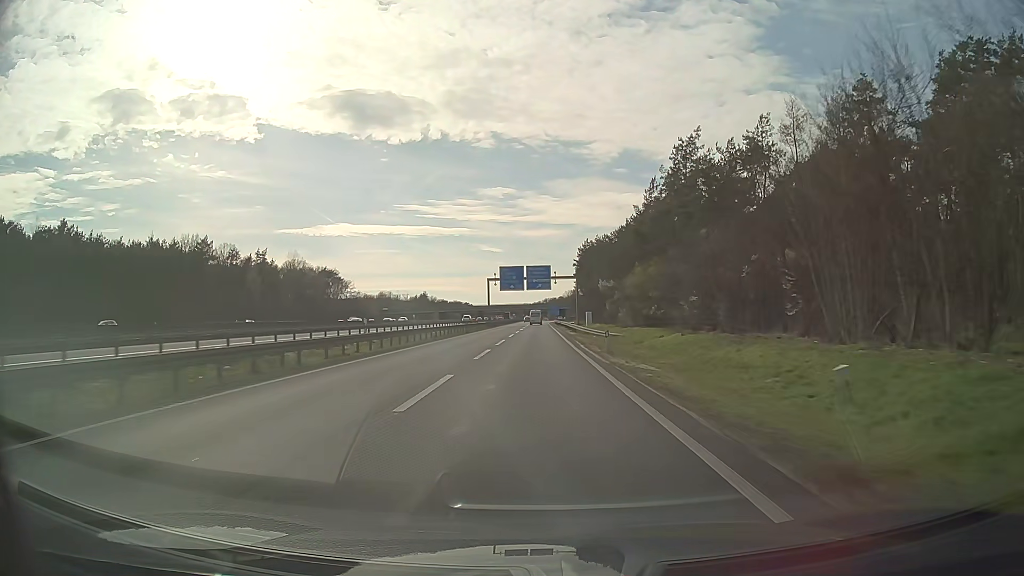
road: motorway_link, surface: asphalt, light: Day
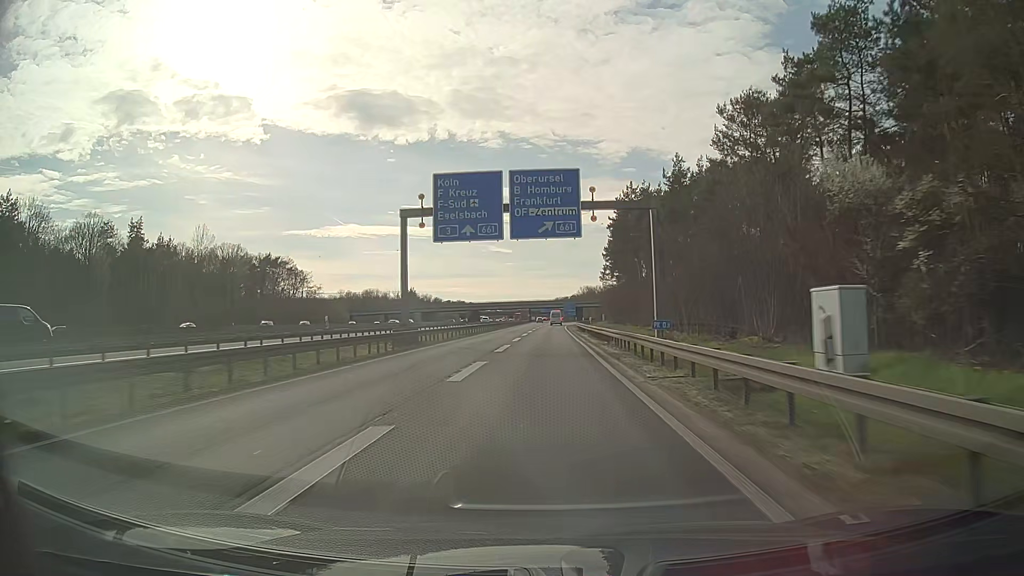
(-0.3, +68.2) m; -1°
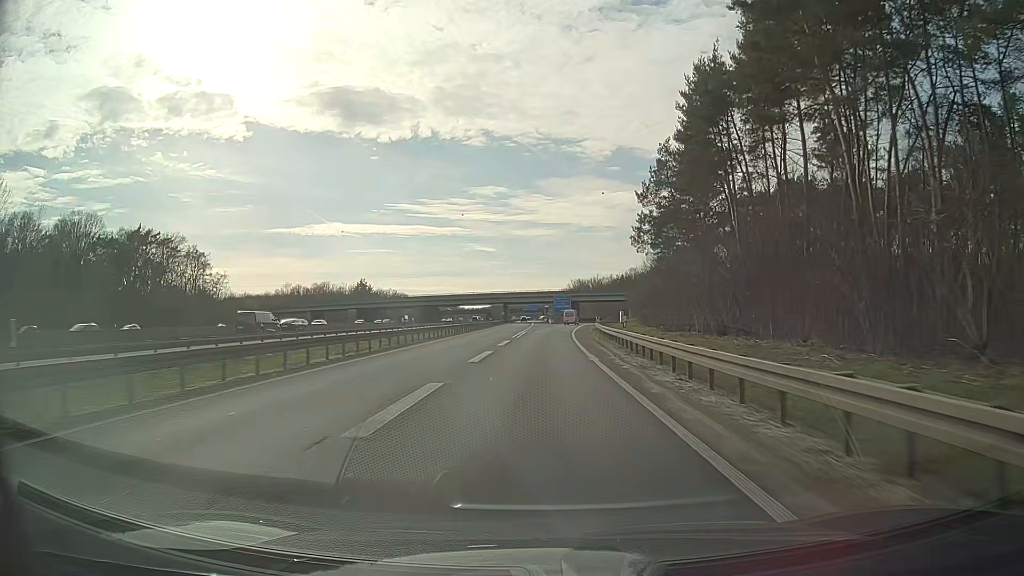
(+0.8, +67.9) m; +1°
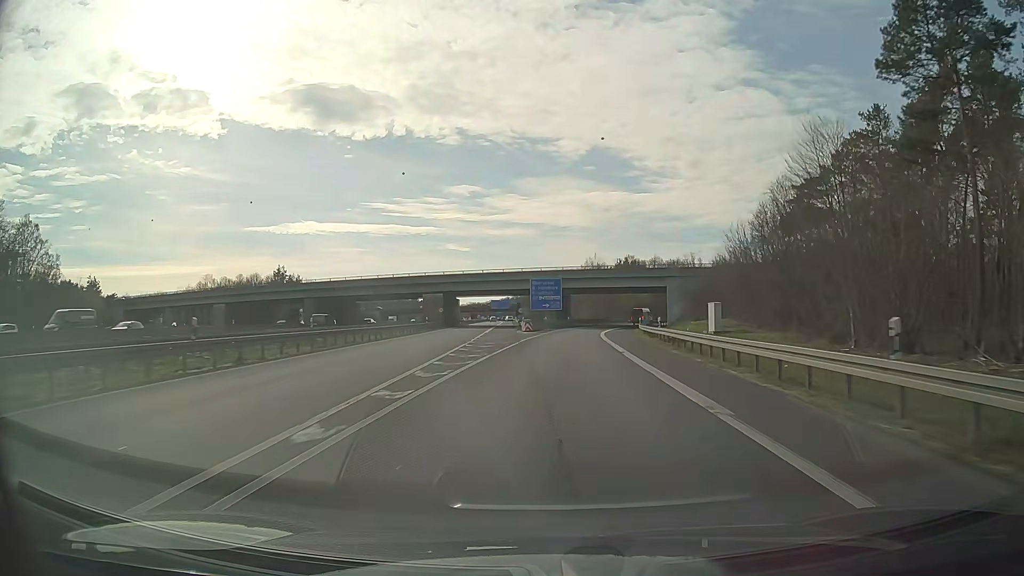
(+0.9, +66.4) m; +2°
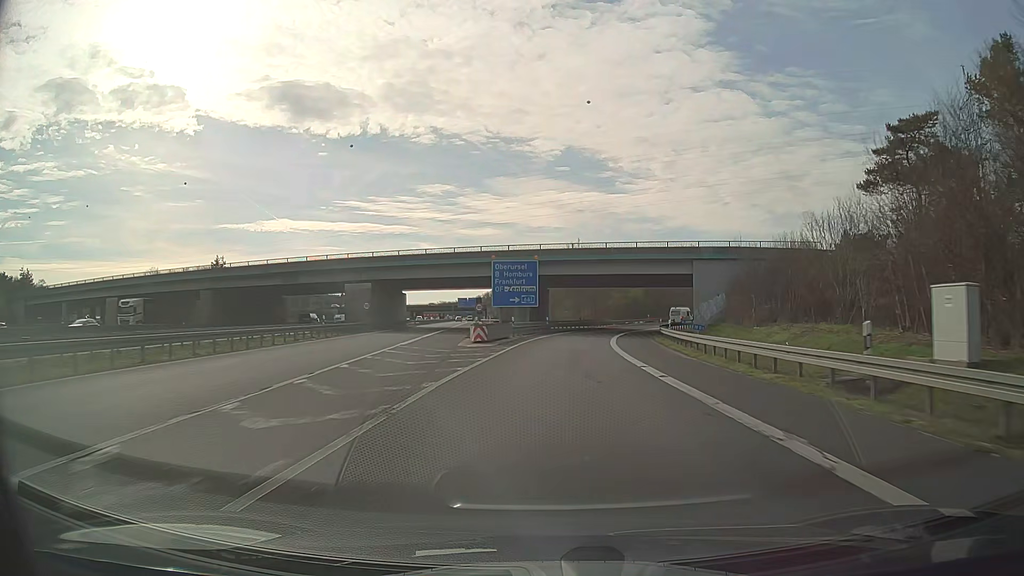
(+0.4, +26.1) m; +2°
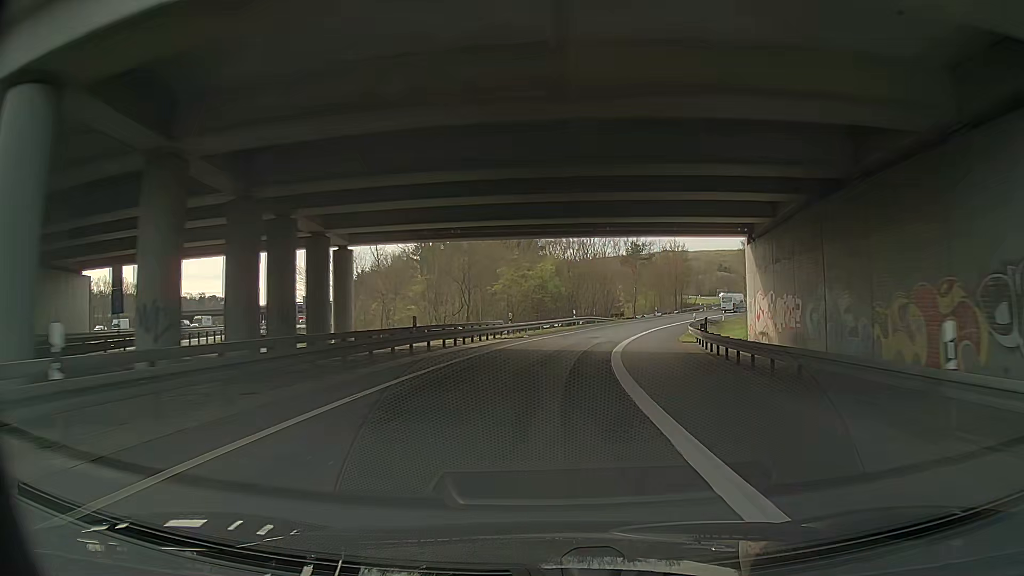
(+4.0, +51.1) m; +10°
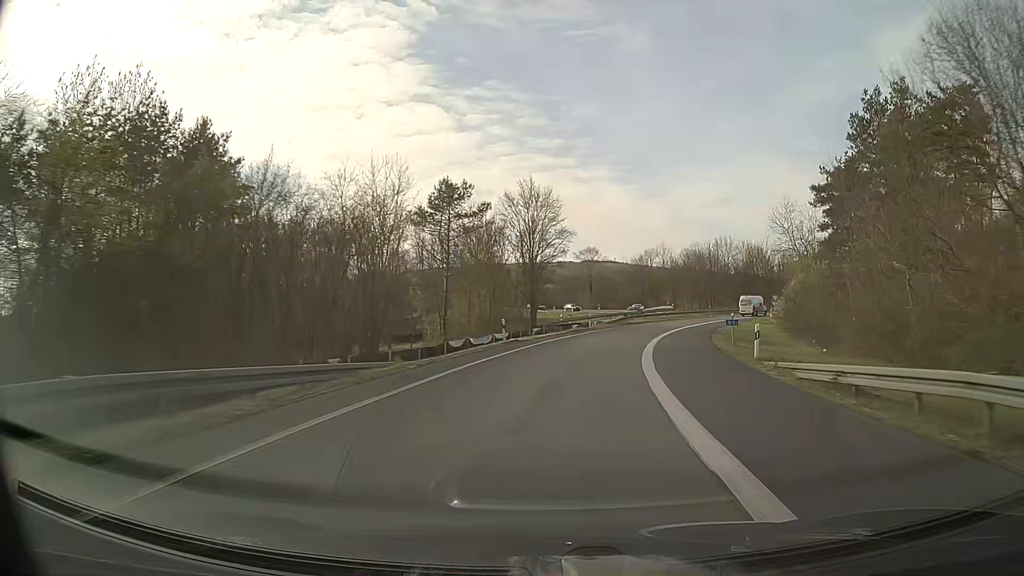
(+4.5, +49.5) m; +16°
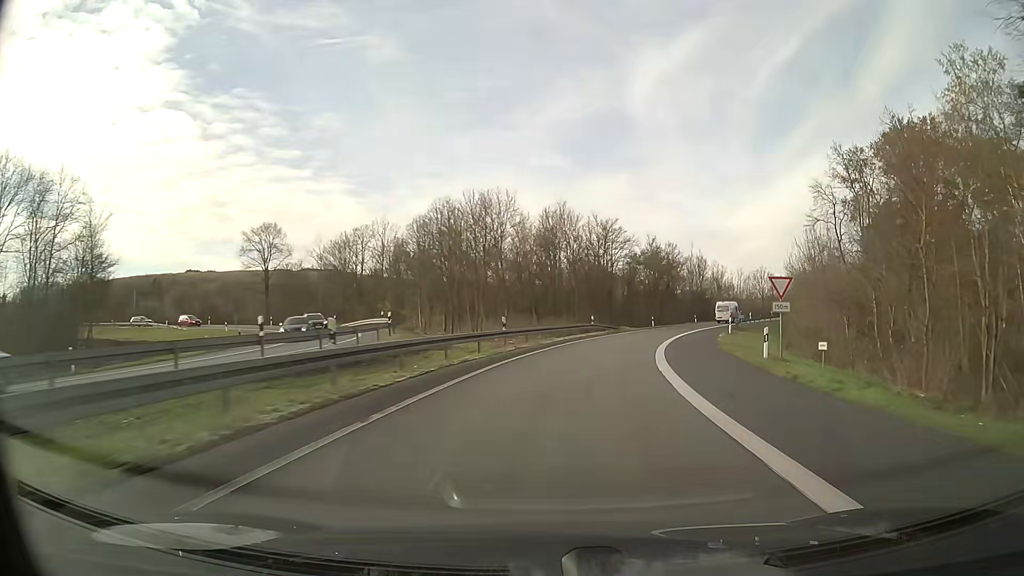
(+12.0, +58.0) m; +23°
(0, +10) (+1, +20) (+3, +30) (+6, +39) (+9, +49) (+12, +58) (+16, +67) (+21, +76) (+26, +85) (+31, +93) m
